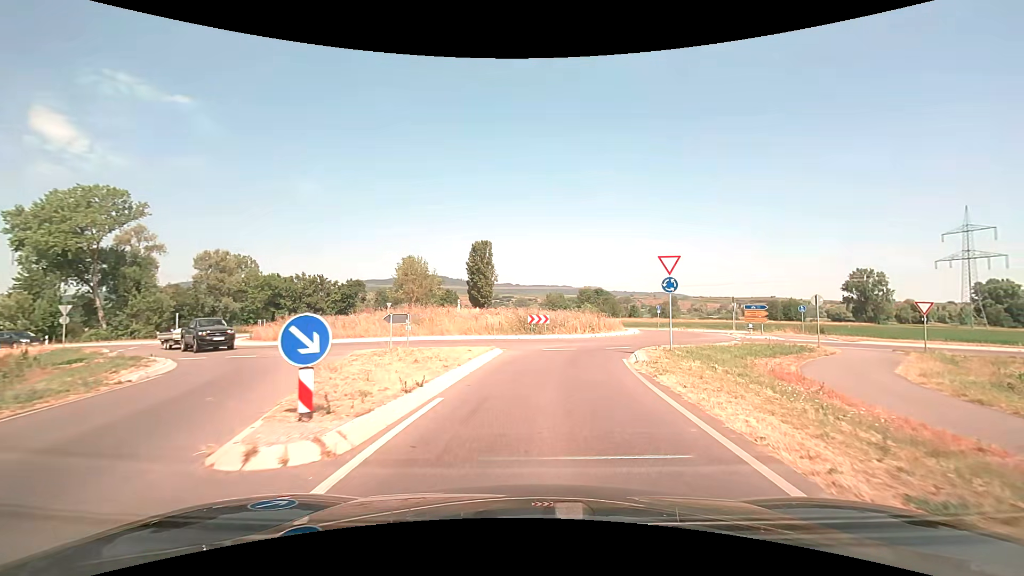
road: secondary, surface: asphalt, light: Day
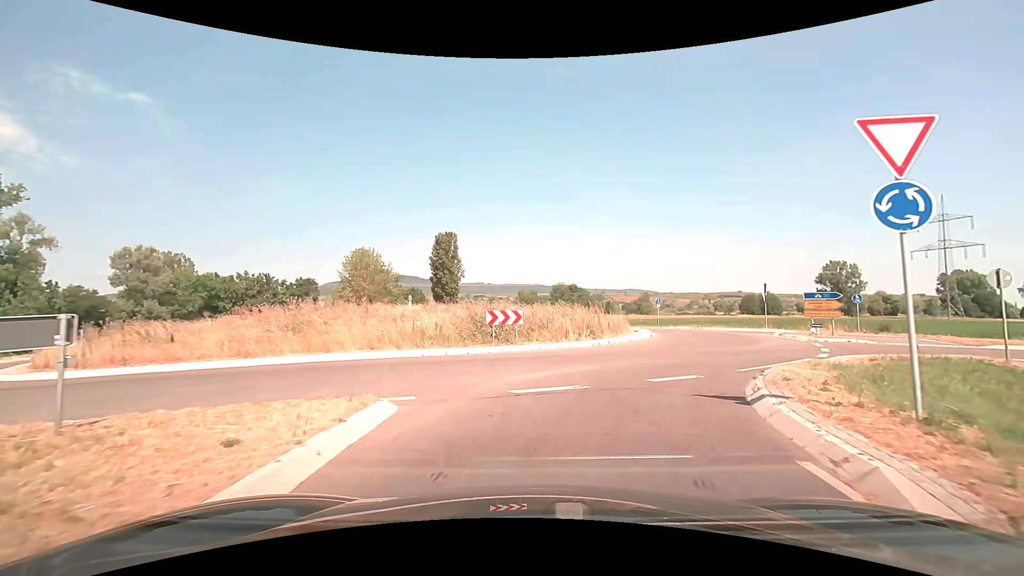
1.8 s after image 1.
(+0.3, +12.5) m; +3°
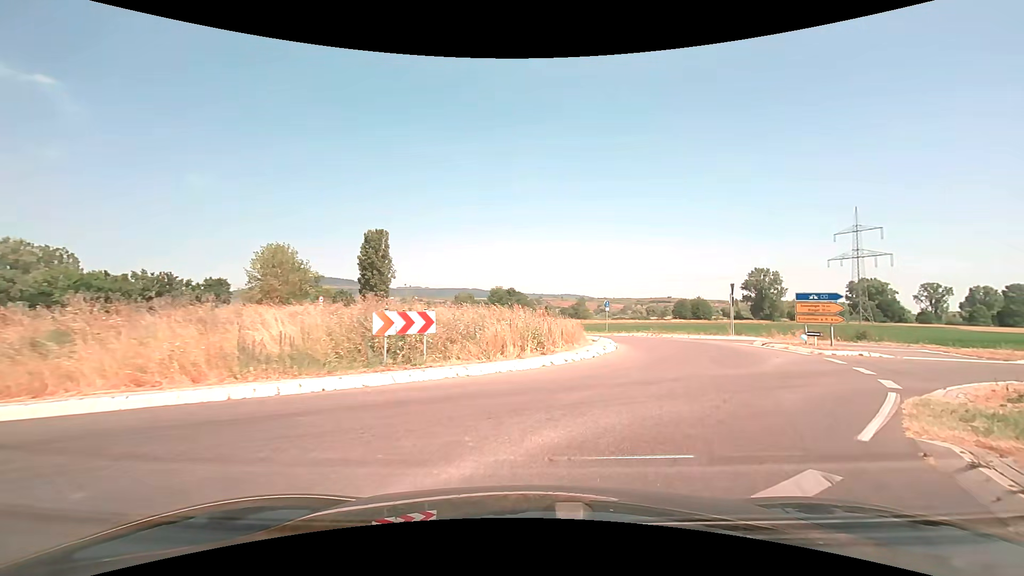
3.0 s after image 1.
(+0.3, +6.6) m; +7°
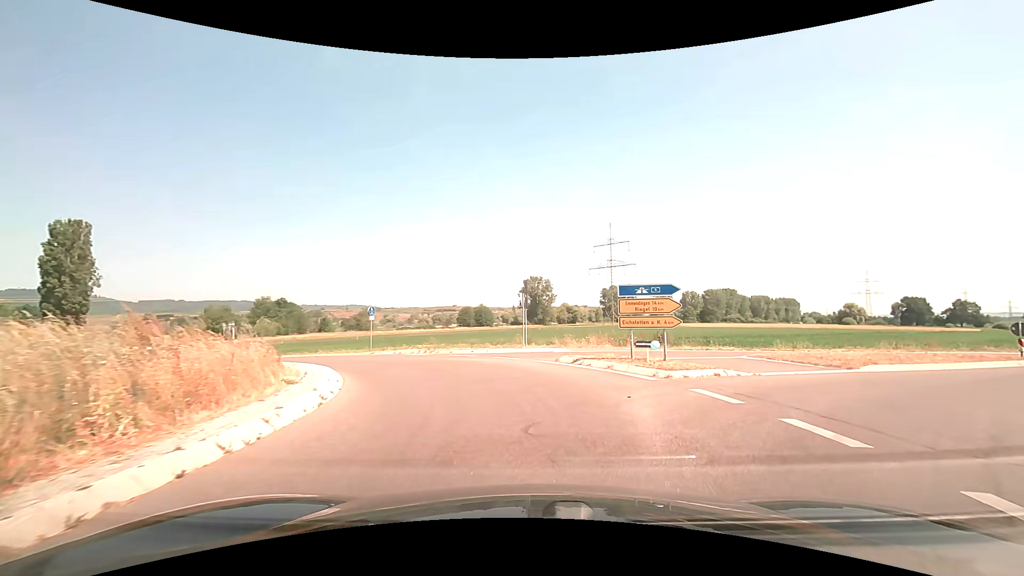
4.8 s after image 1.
(+2.2, +9.4) m; +24°
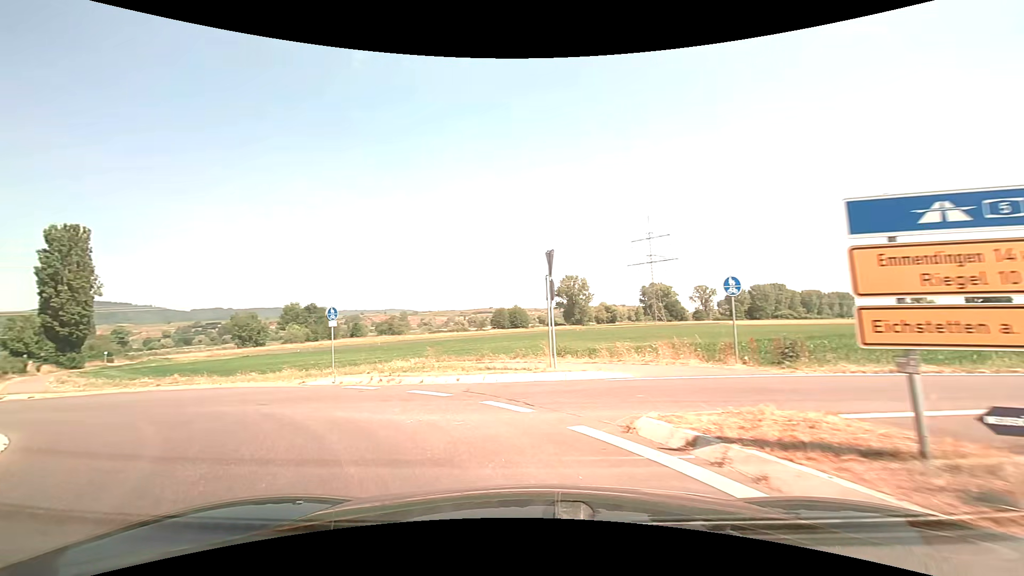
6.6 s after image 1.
(+0.4, +10.3) m; -4°
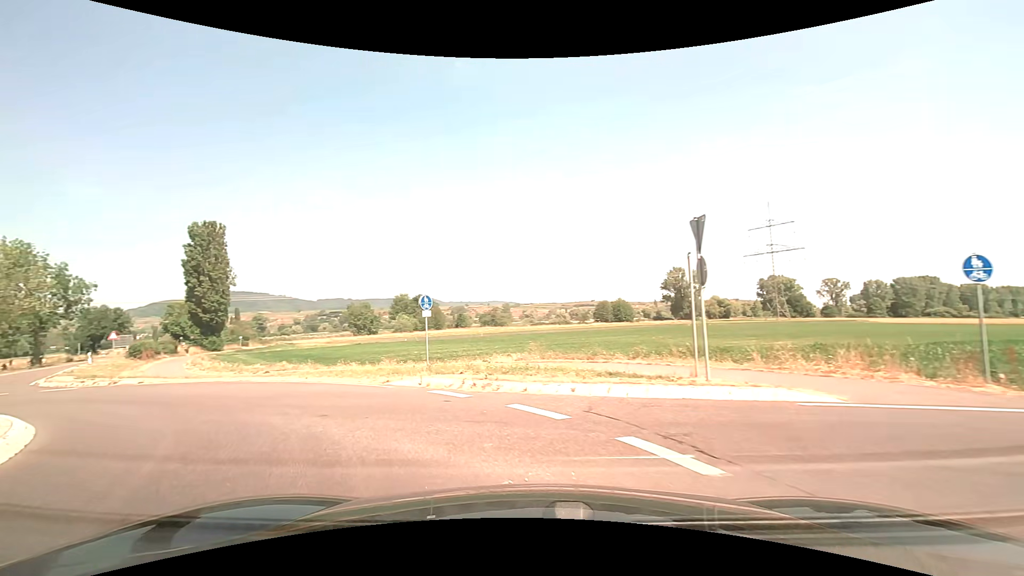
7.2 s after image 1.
(-0.3, +3.2) m; -12°
